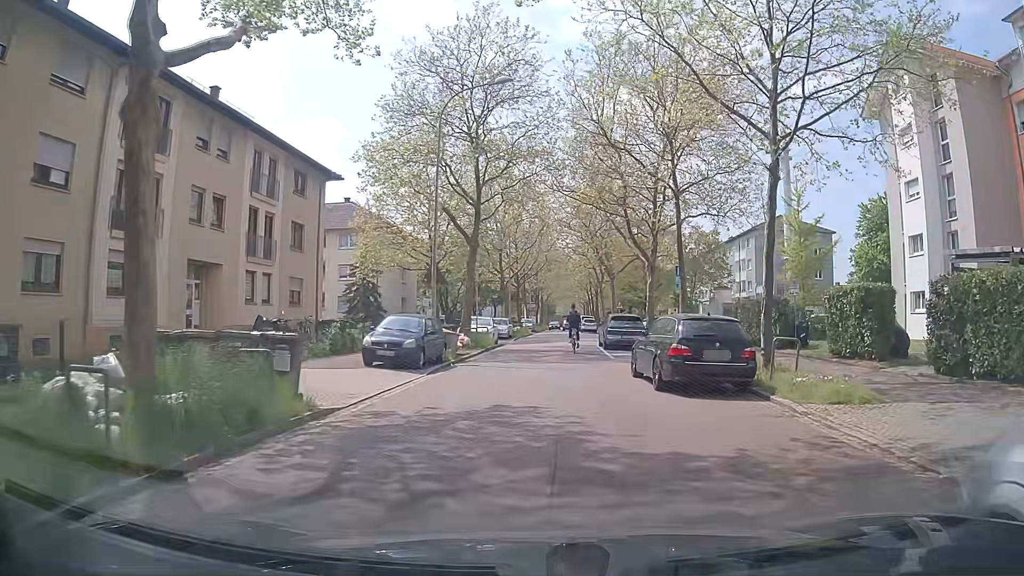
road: unclassified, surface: asphalt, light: Day
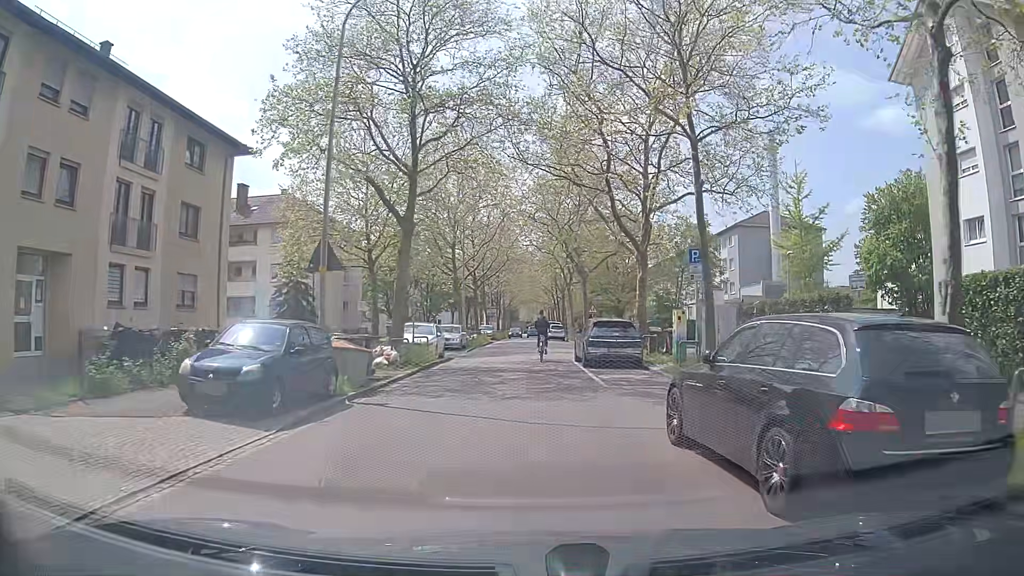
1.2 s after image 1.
(+0.3, +8.1) m; +3°
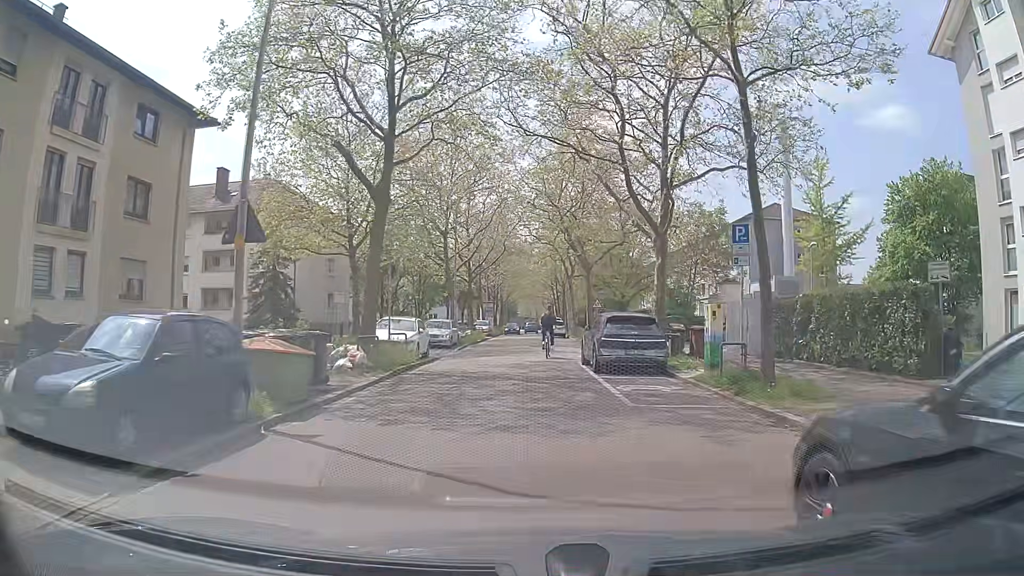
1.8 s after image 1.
(0.0, +4.1) m; 0°
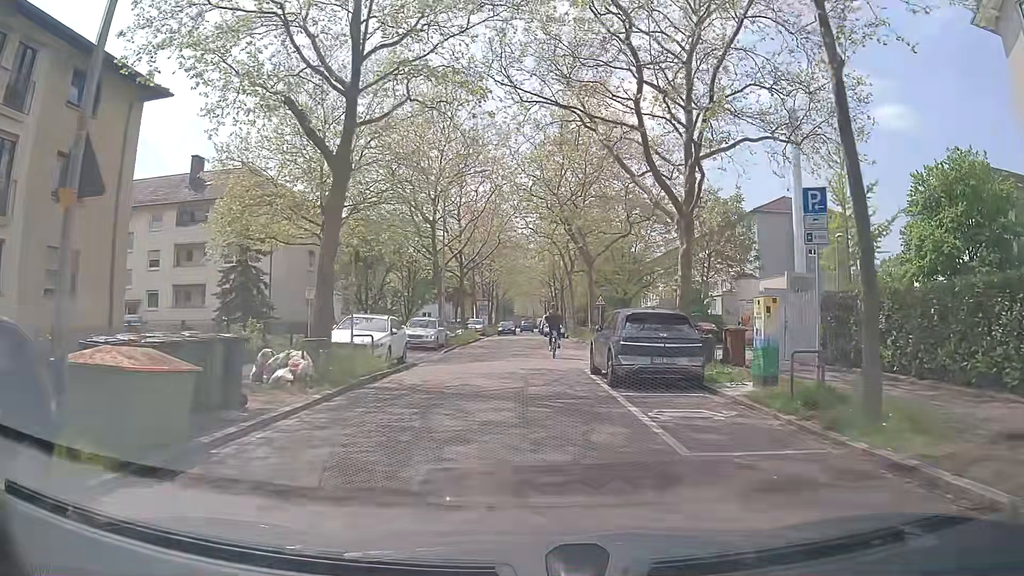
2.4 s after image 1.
(0.0, +4.1) m; +1°
